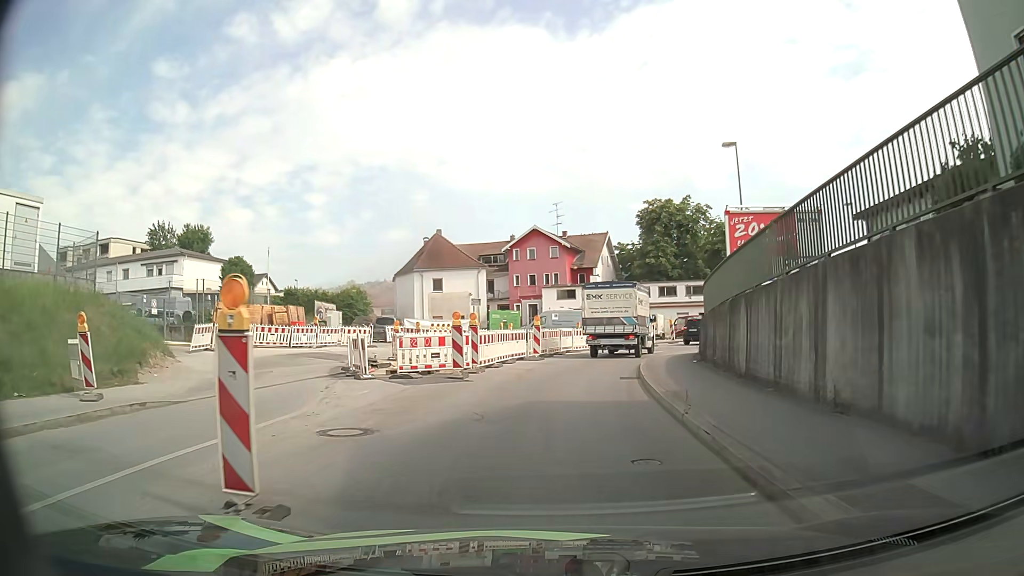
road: tertiary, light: Day
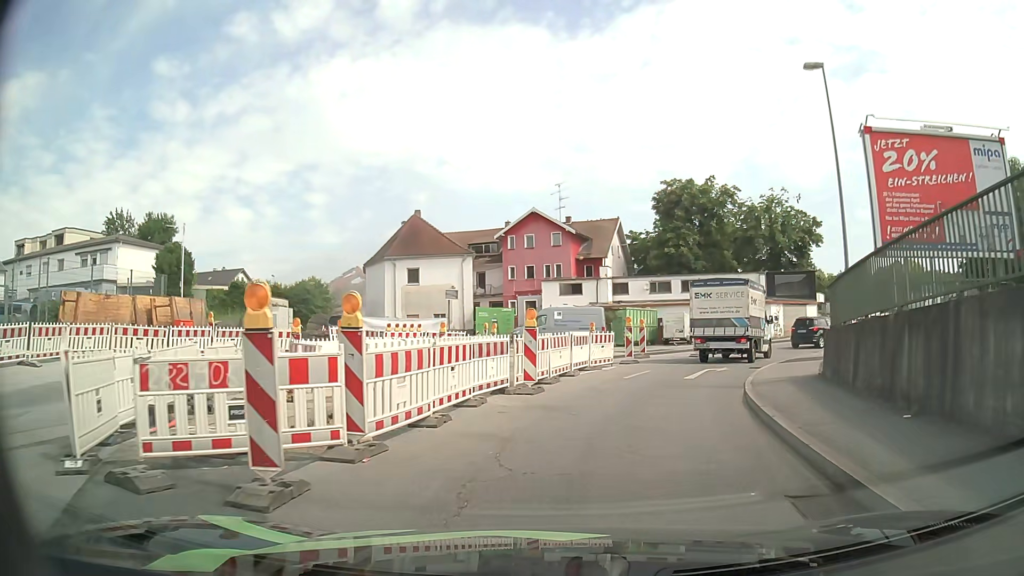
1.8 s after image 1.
(0.0, +11.7) m; +1°
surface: asphalt
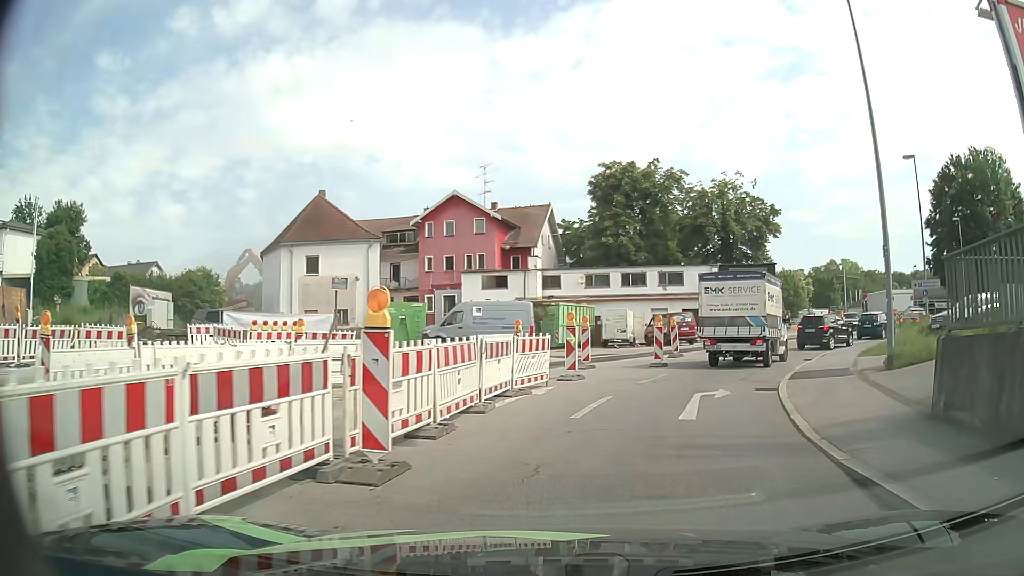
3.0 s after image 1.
(+0.2, +7.3) m; +5°
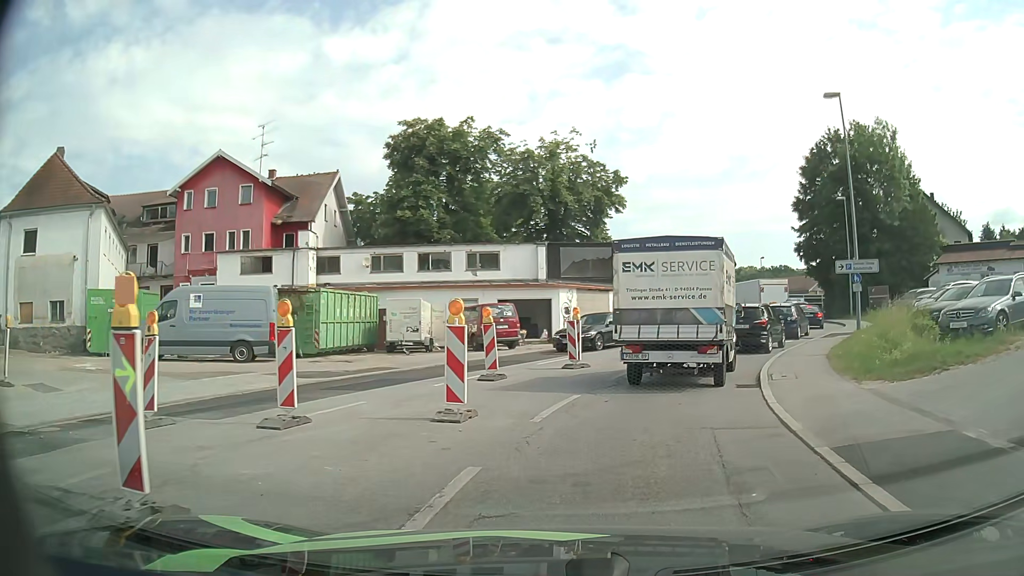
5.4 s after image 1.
(+1.6, +11.8) m; +16°
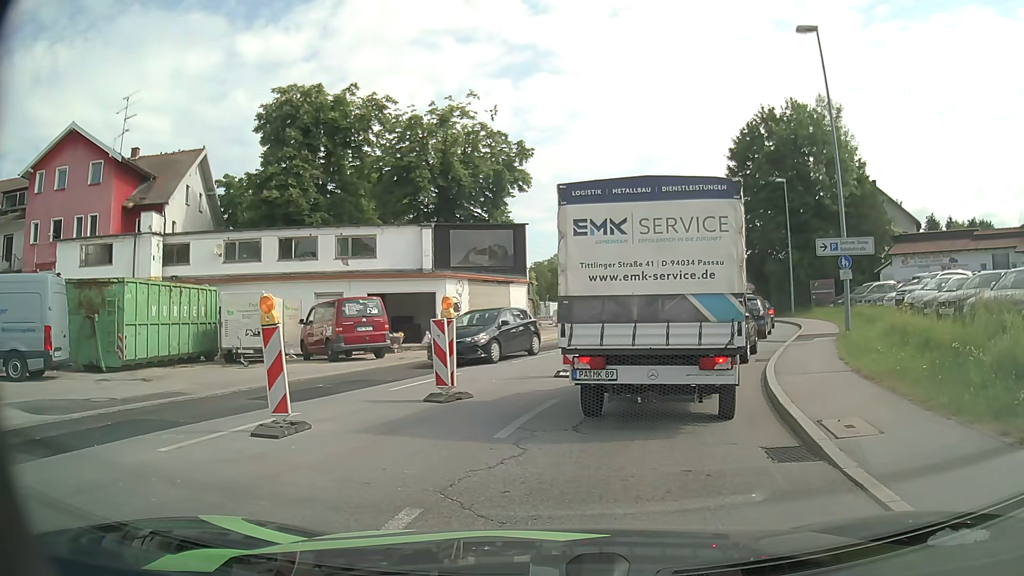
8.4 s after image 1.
(+0.5, +6.9) m; +8°
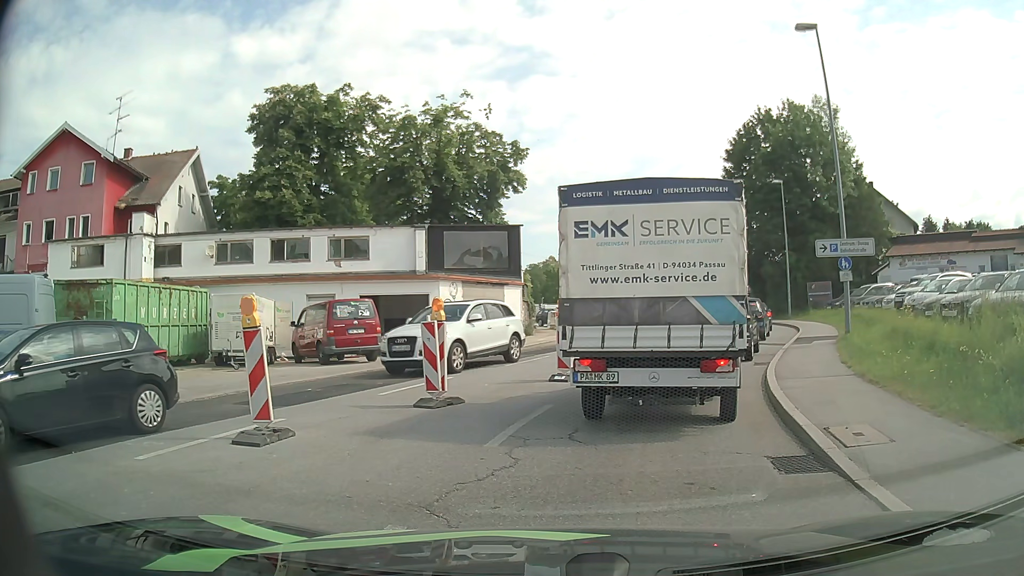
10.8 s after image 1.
(0.0, +0.4) m; 0°
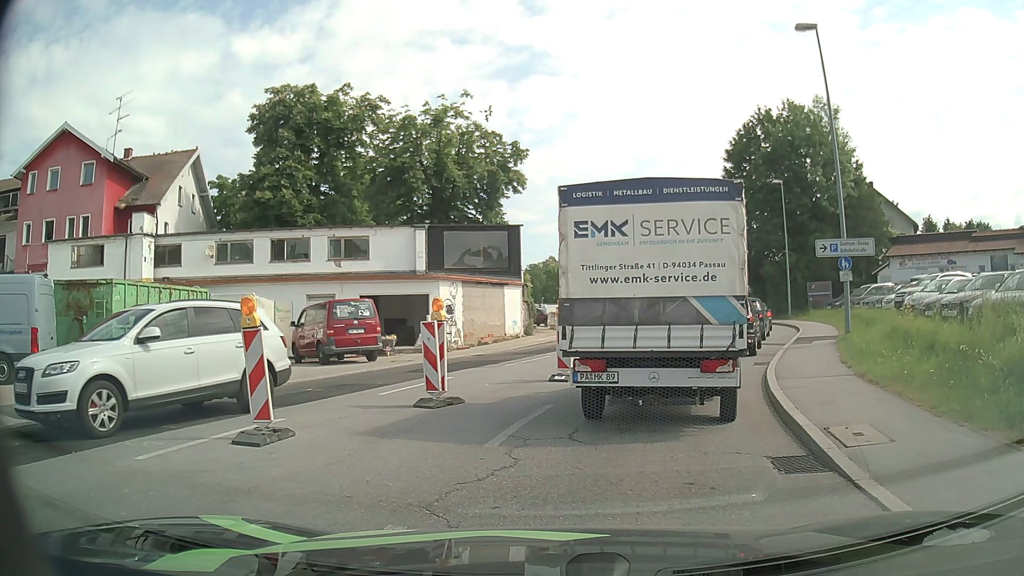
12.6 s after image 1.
(0.0, 0.0) m; 0°
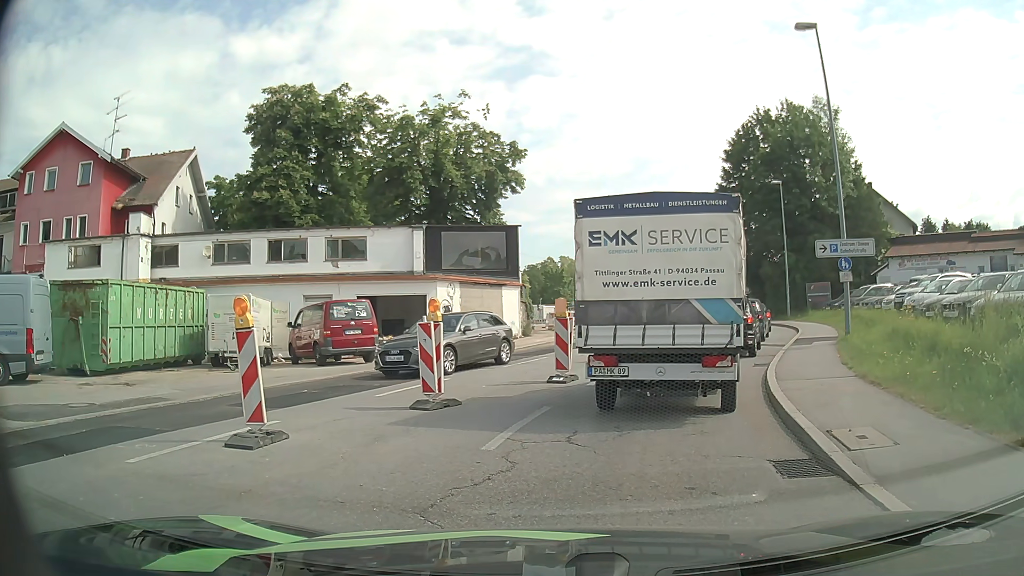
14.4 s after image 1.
(0.0, +0.1) m; 0°
